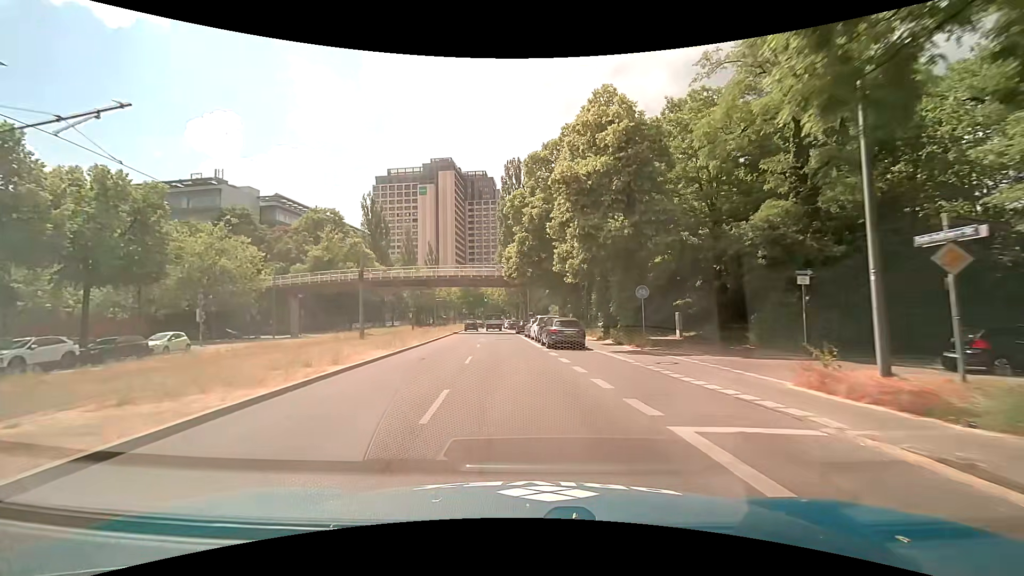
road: secondary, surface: asphalt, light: Day
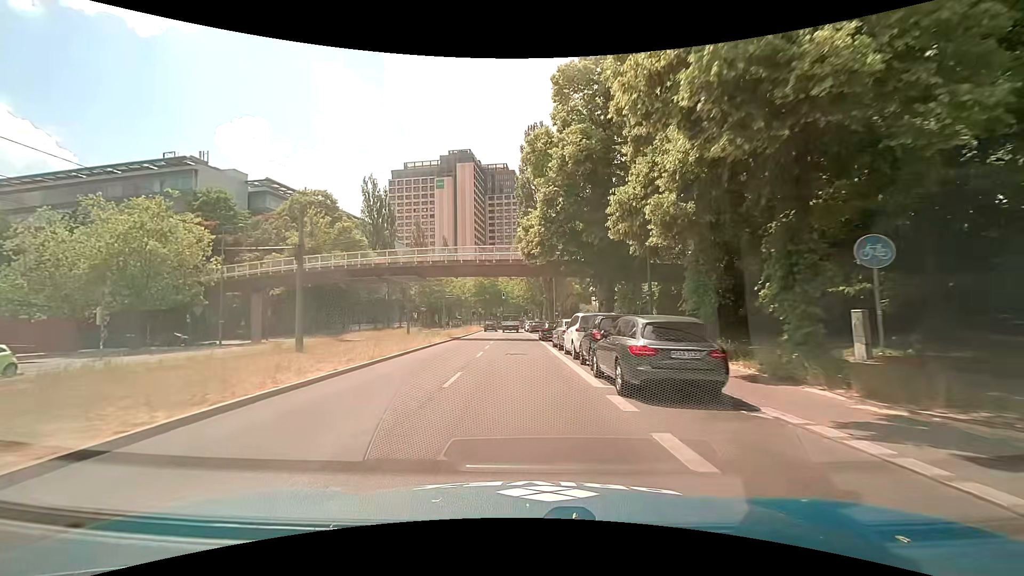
(-0.4, +14.4) m; -3°
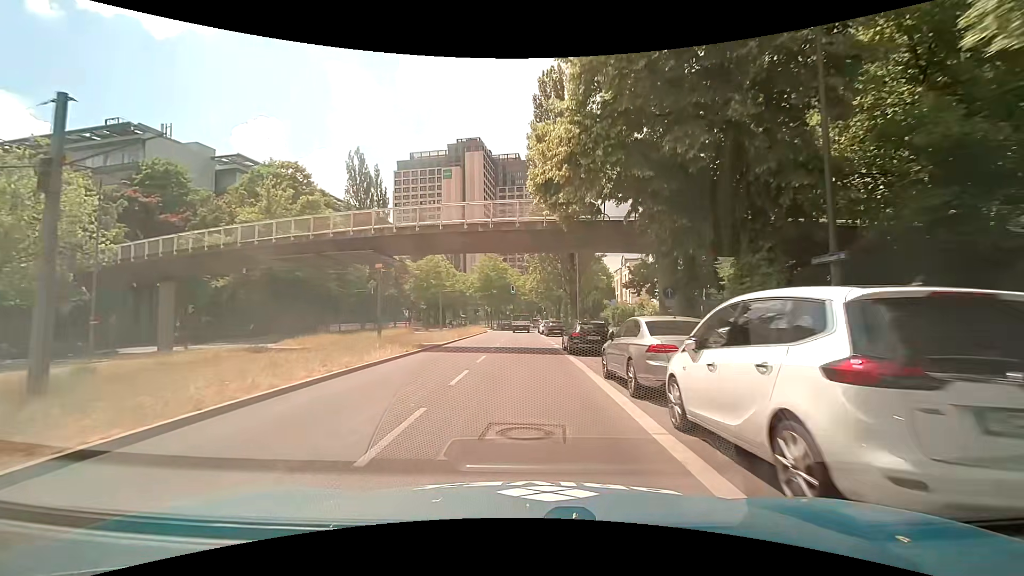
(-0.3, +14.1) m; -2°
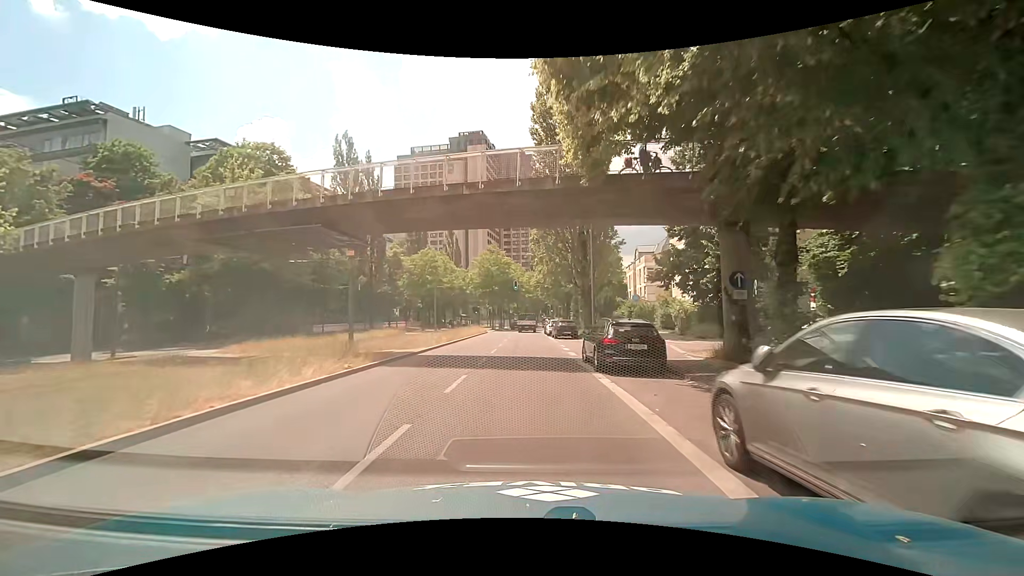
(0.0, +7.1) m; -1°
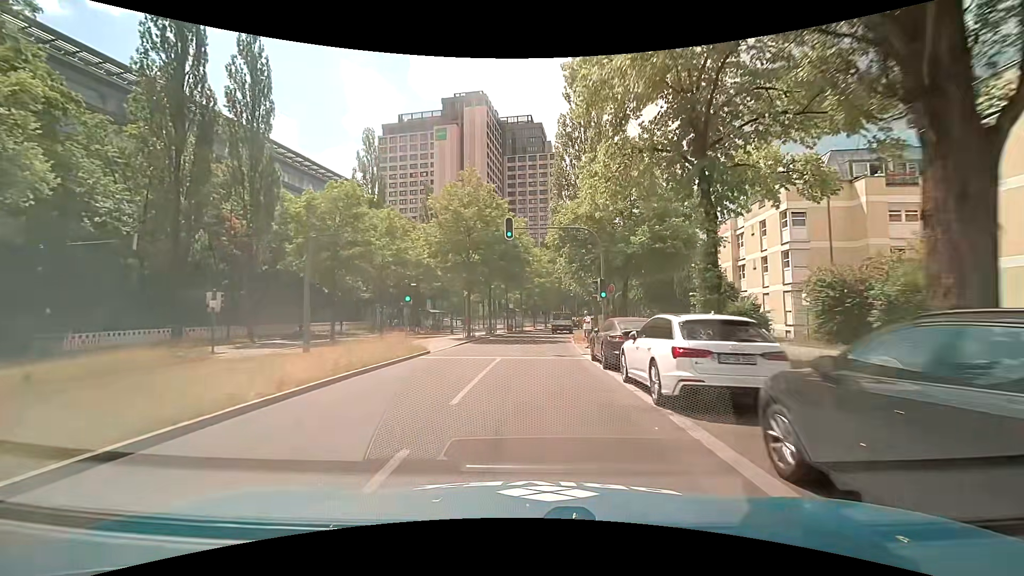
(+0.2, +35.8) m; 0°
(0, +10) (0, +20) (0, +30) (+1, +40) (+2, +50) (+4, +60) (+5, +70) (+7, +79) (+10, +89) (+12, +99) m
